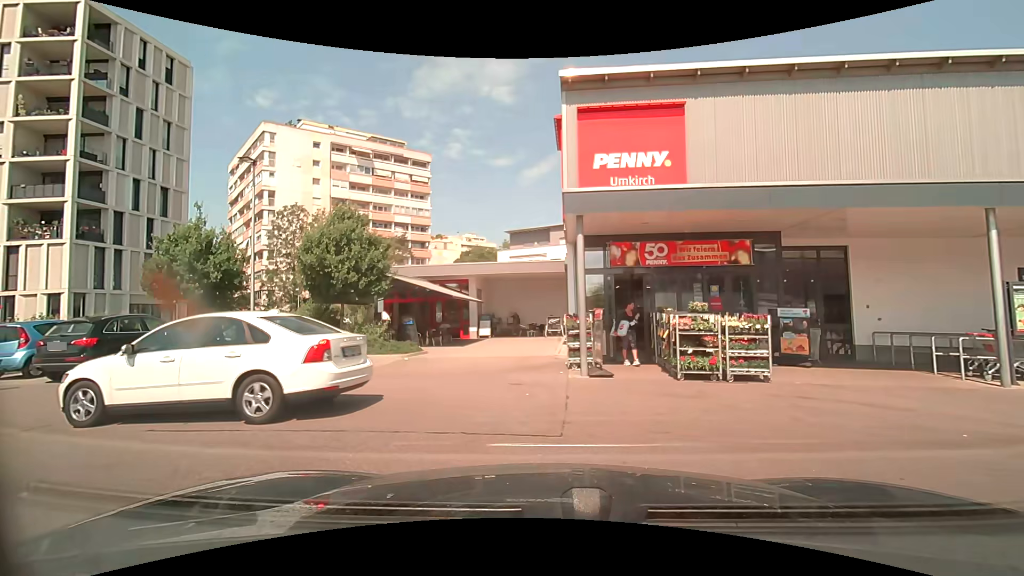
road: service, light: Day
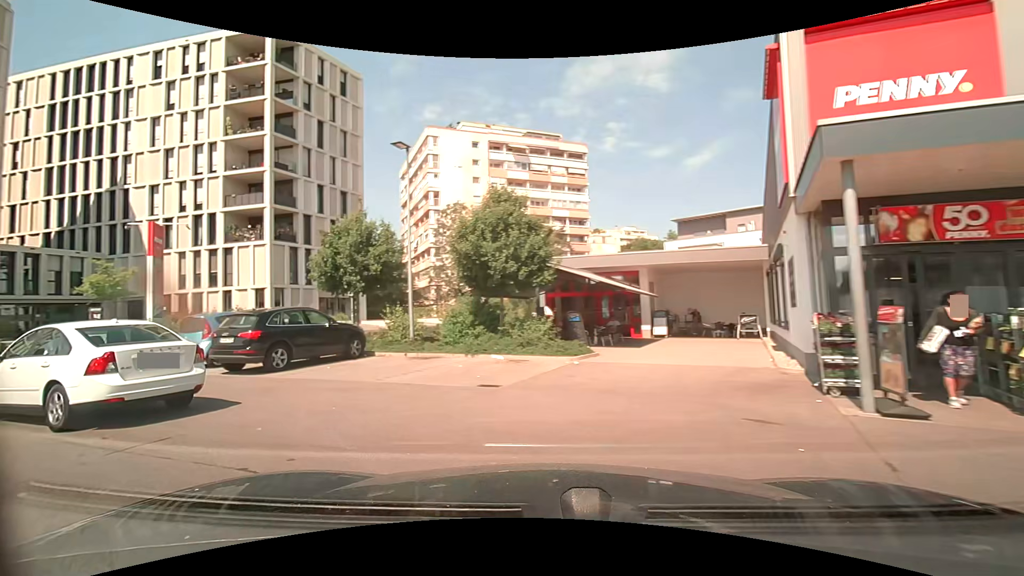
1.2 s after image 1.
(-0.5, +3.0) m; -20°
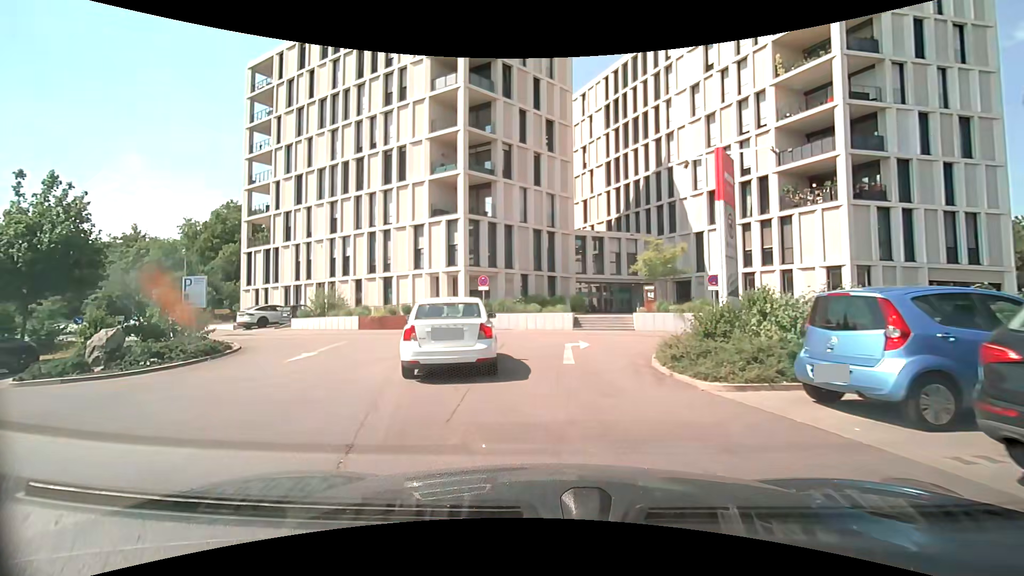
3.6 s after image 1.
(-5.5, +8.4) m; -54°
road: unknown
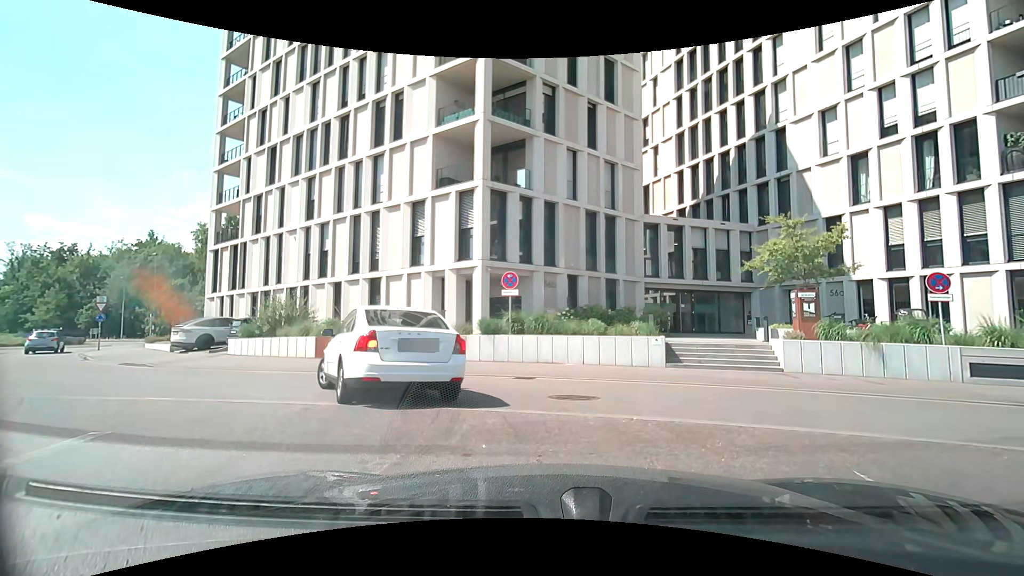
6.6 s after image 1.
(-1.0, +11.0) m; -3°
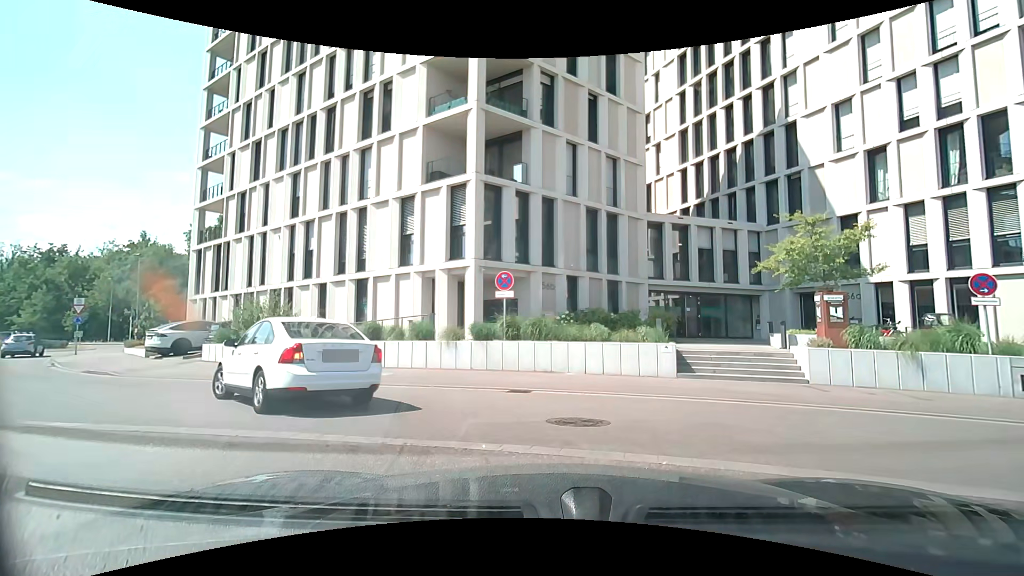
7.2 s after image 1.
(0.0, +1.5) m; -1°
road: service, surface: asphalt
